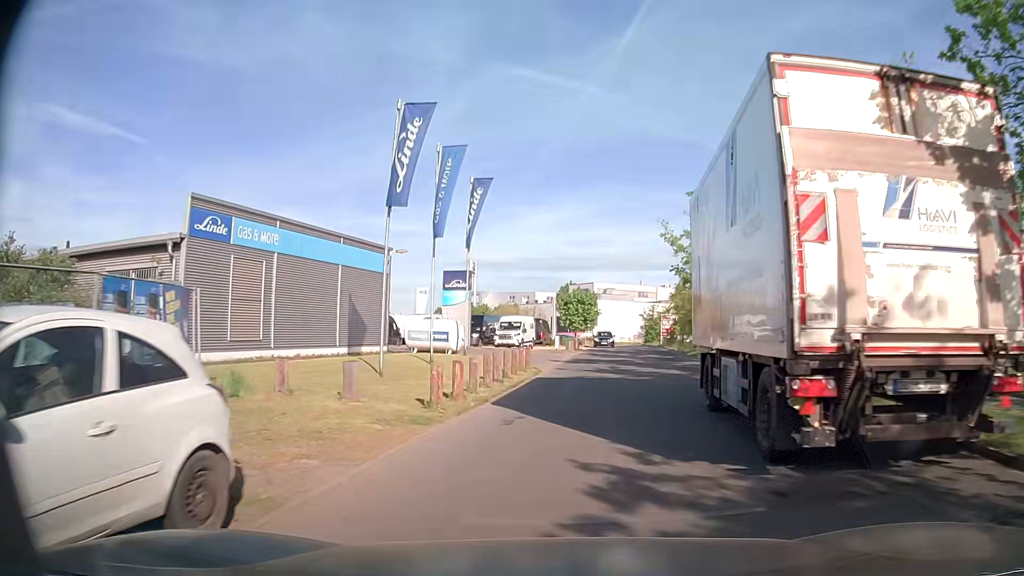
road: service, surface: asphalt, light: Day
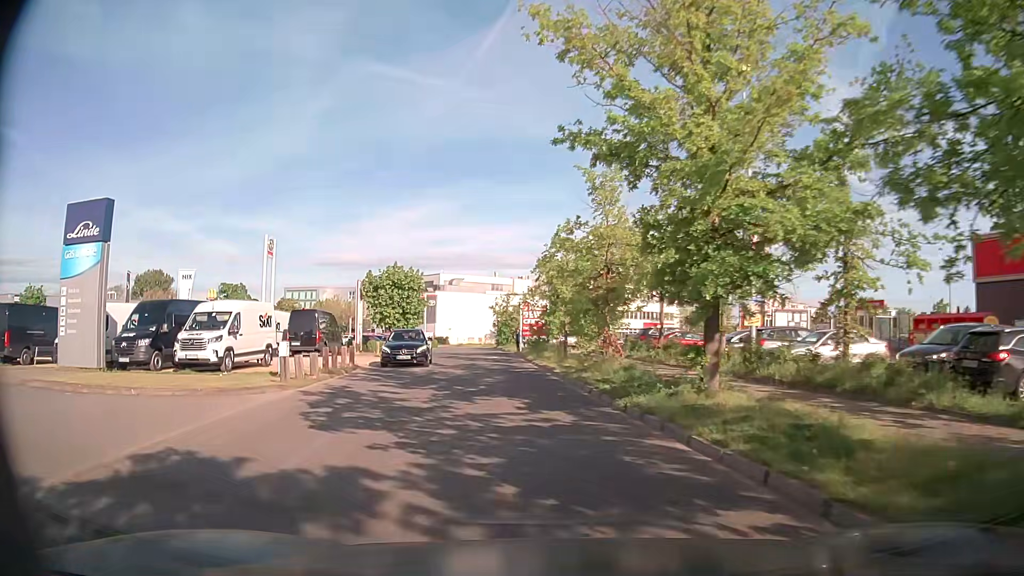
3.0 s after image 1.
(+3.9, +26.2) m; +13°
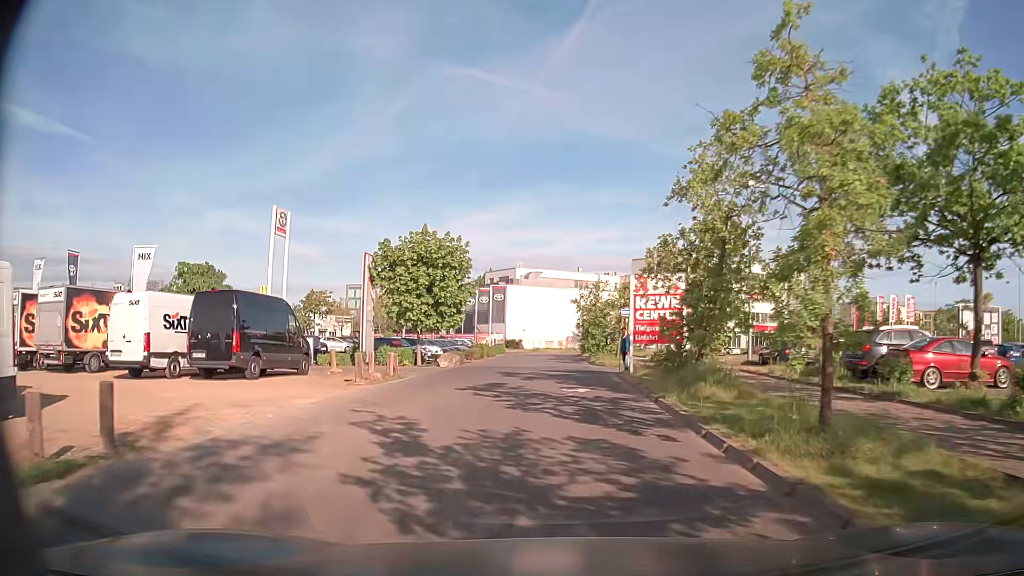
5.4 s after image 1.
(-1.6, +18.7) m; -7°
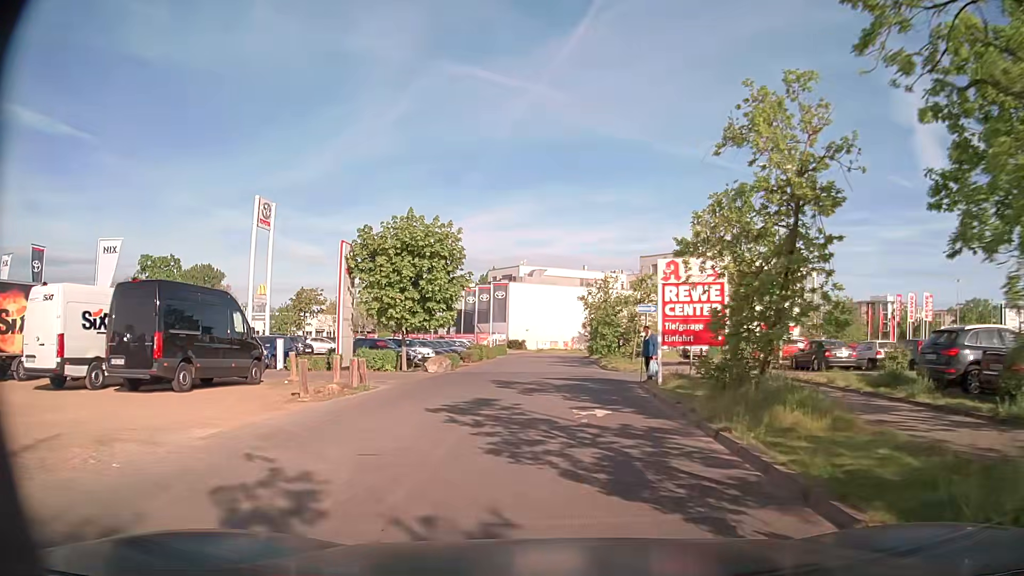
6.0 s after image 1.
(0.0, +4.5) m; -1°
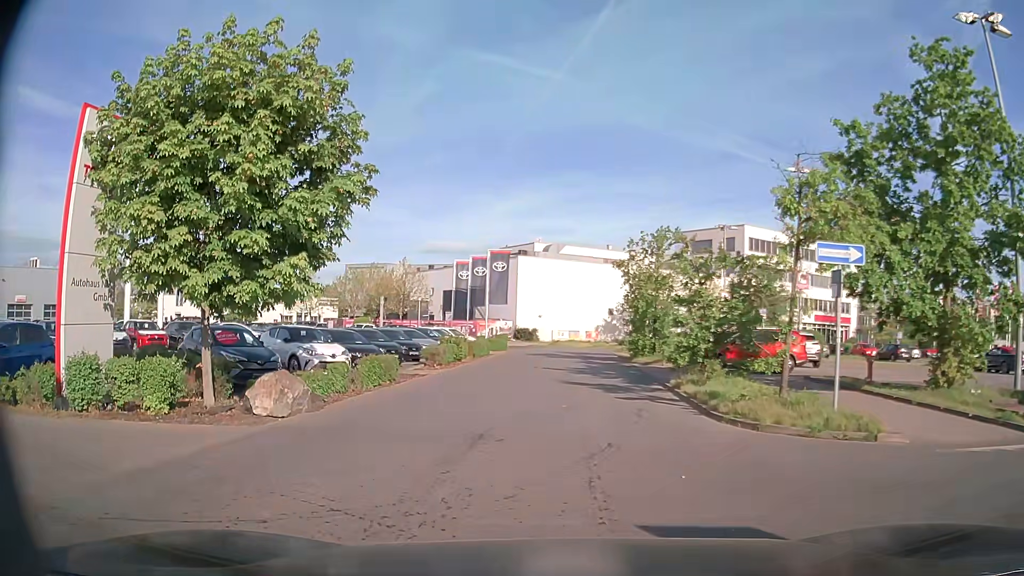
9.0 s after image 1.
(+0.1, +18.0) m; -2°
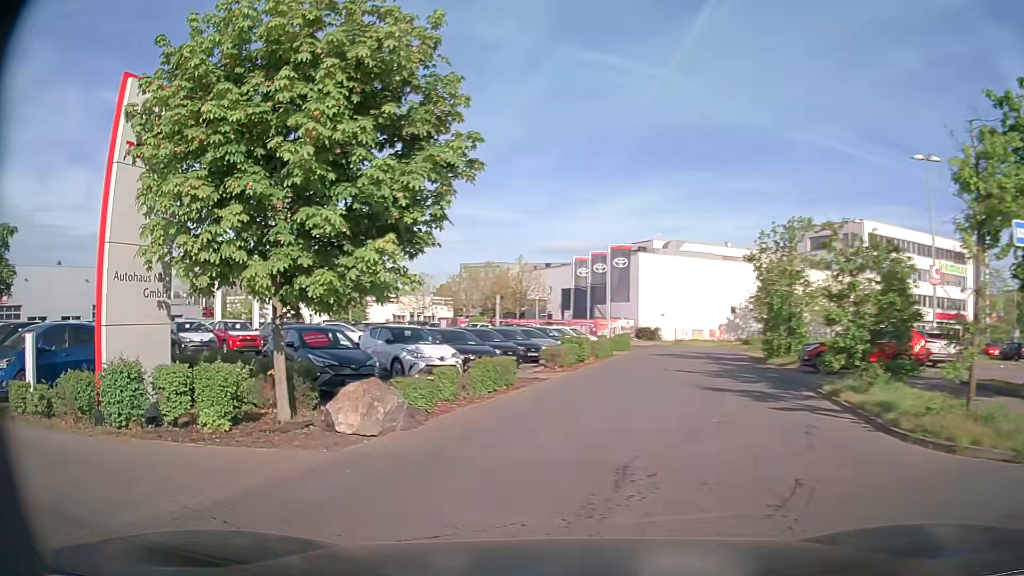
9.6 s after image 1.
(-0.1, +2.1) m; -7°
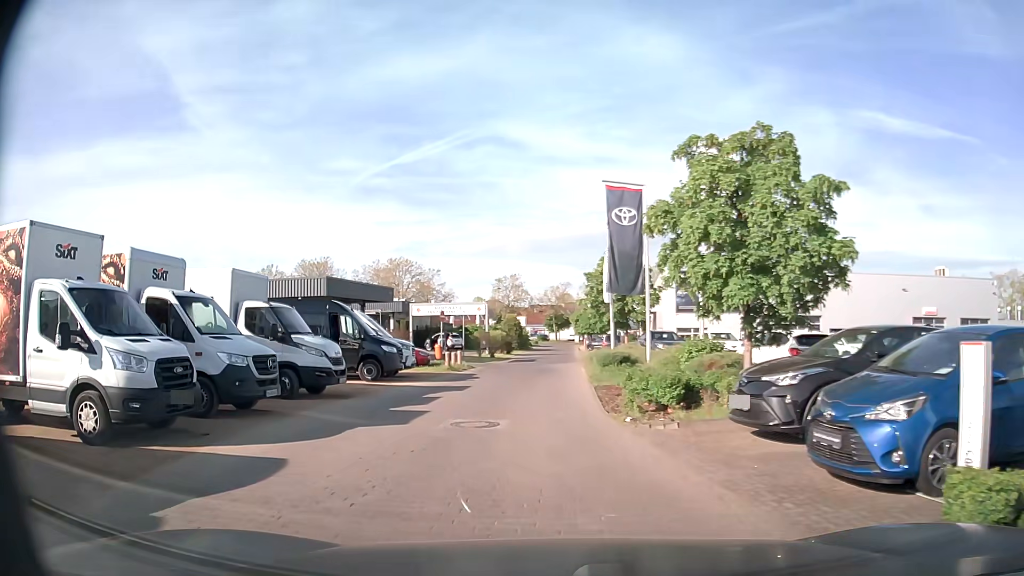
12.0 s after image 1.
(-5.0, +5.9) m; -70°
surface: sett
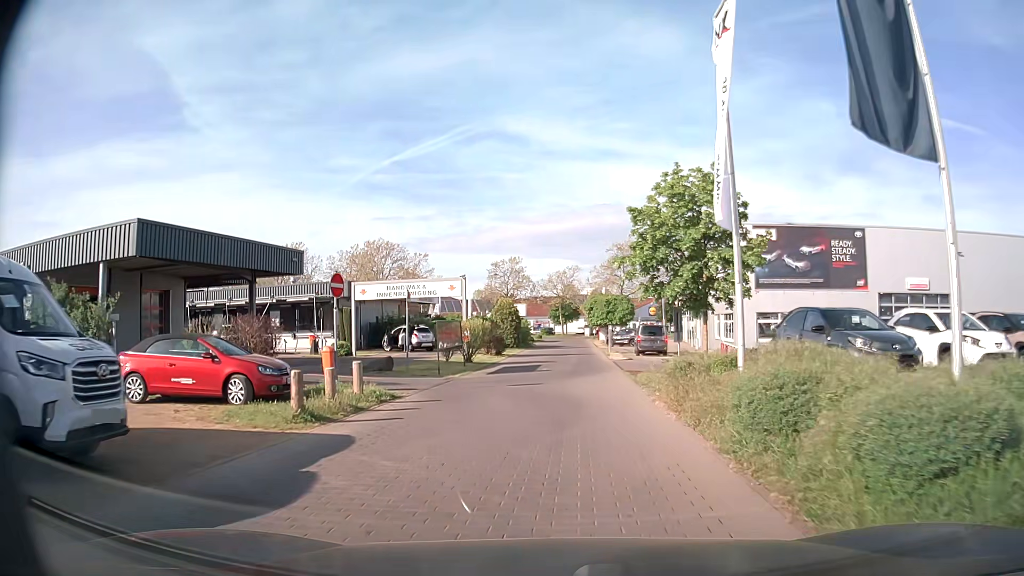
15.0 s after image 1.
(-0.9, +19.2) m; -2°
(0, +10) (0, +20) (+1, +30) (+1, +40) (+2, +50) (+2, +60) (0, +69) (-10, +72) (-19, +73) (-29, +75) m
